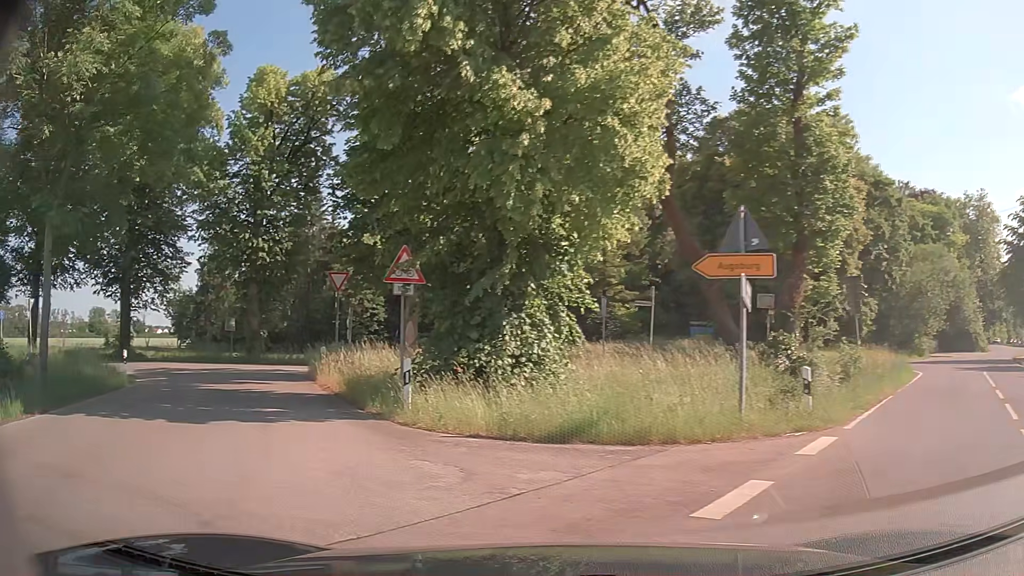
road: tertiary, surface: asphalt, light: Day
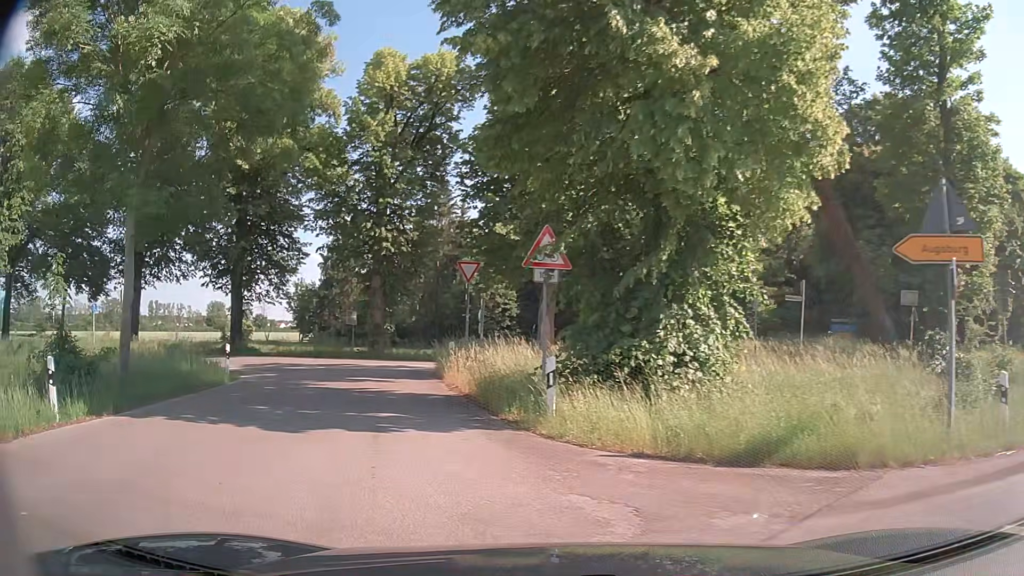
(-0.2, +1.9) m; -11°
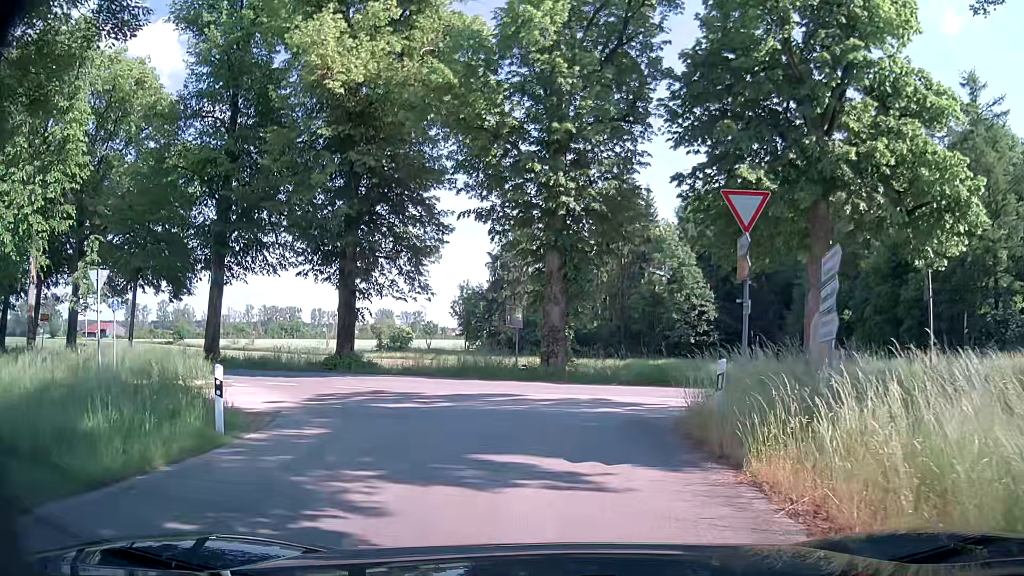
(-2.7, +12.1) m; -15°
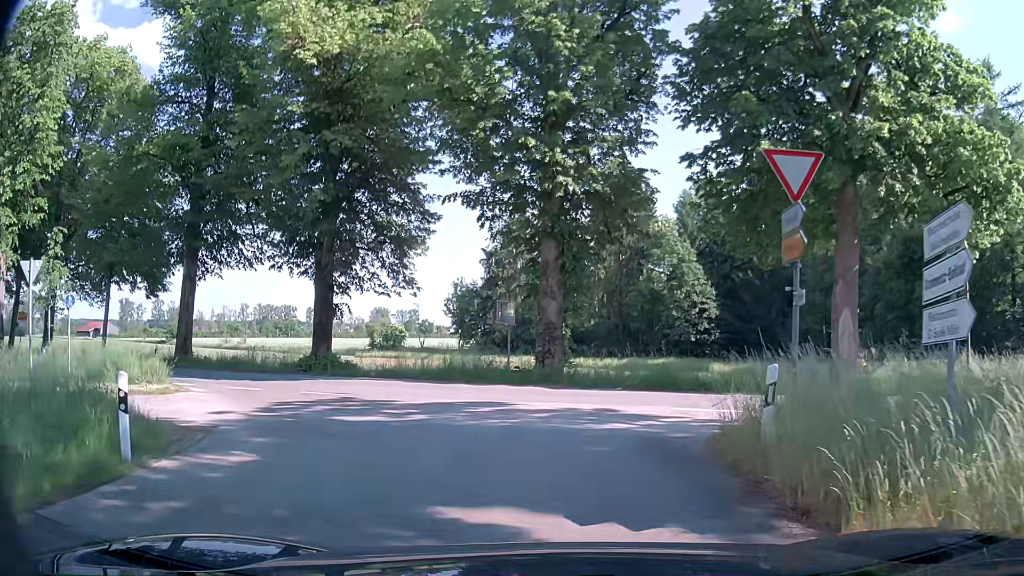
(0.0, +2.5) m; -2°
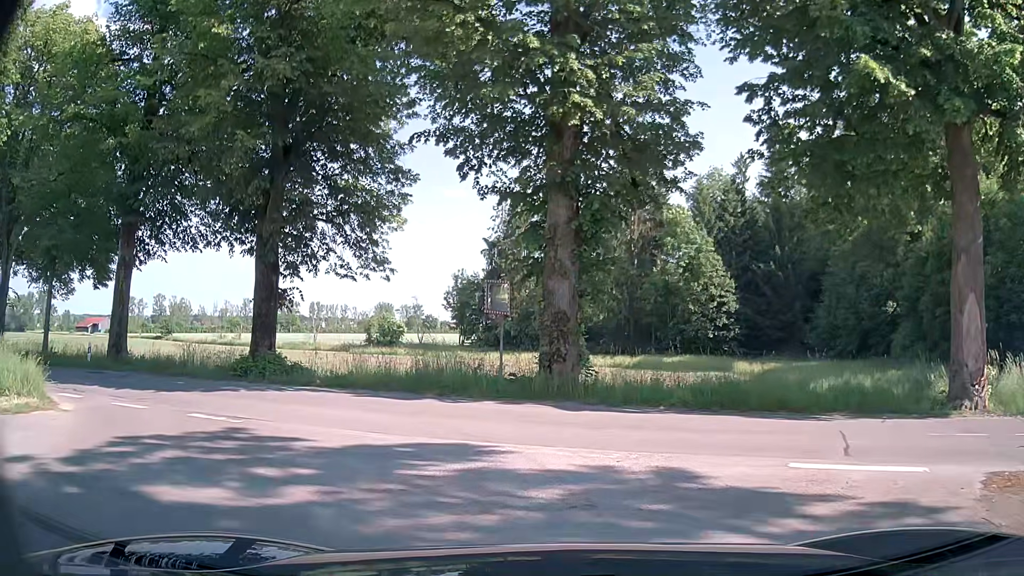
(+0.1, +5.9) m; -1°
